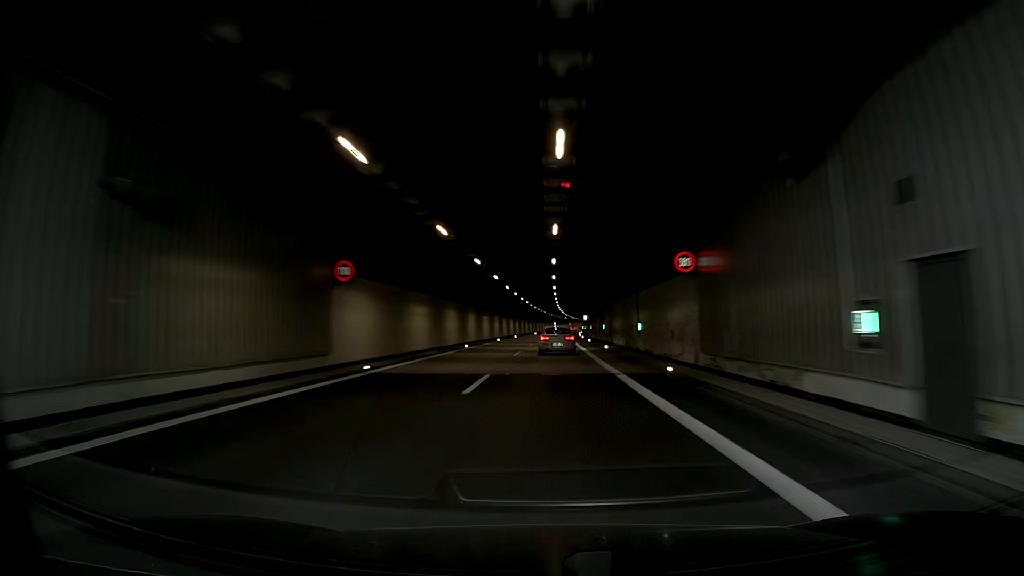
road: motorway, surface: asphalt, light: Day
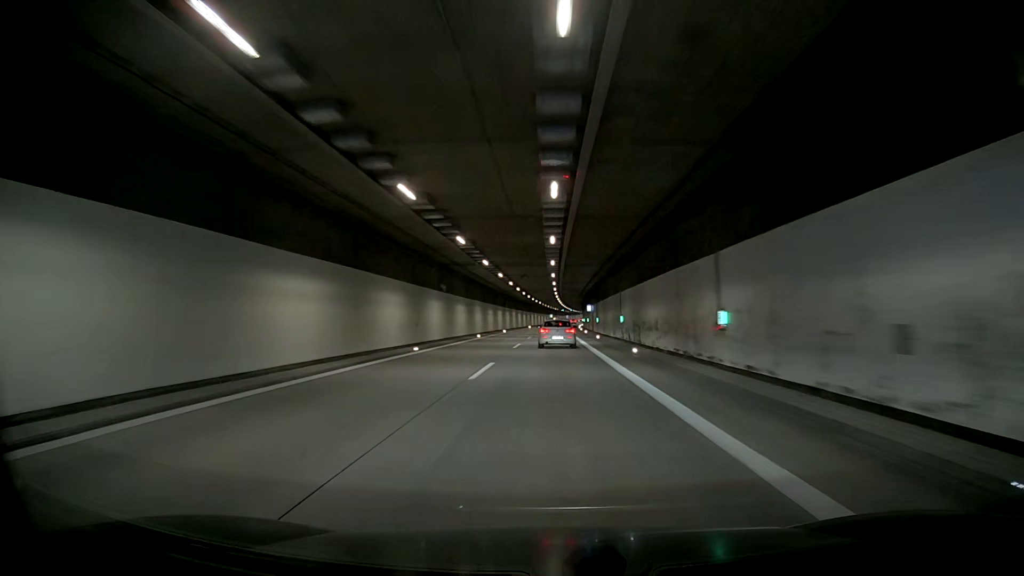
(+0.1, +16.8) m; +1°
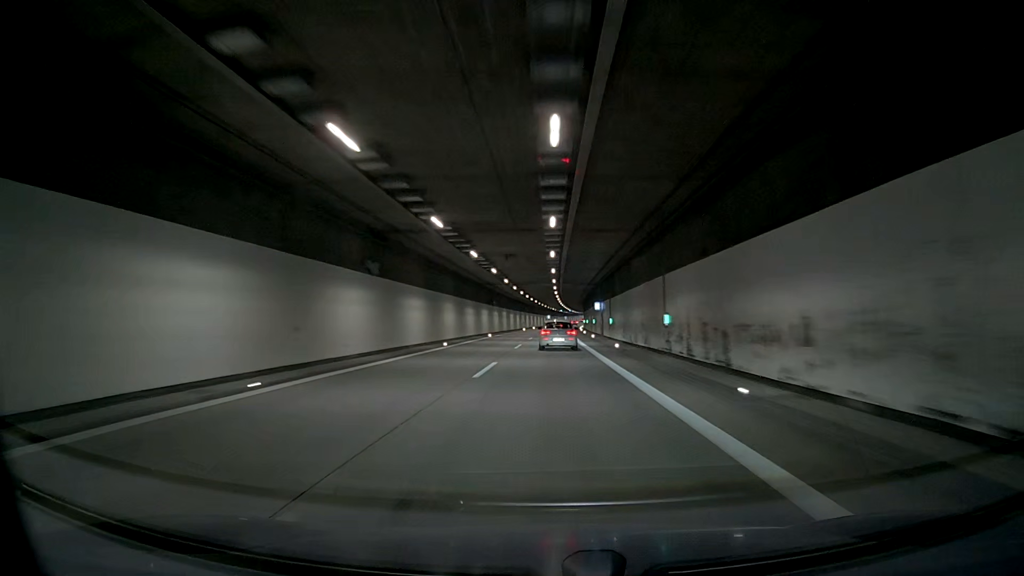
(+0.1, +16.7) m; 0°
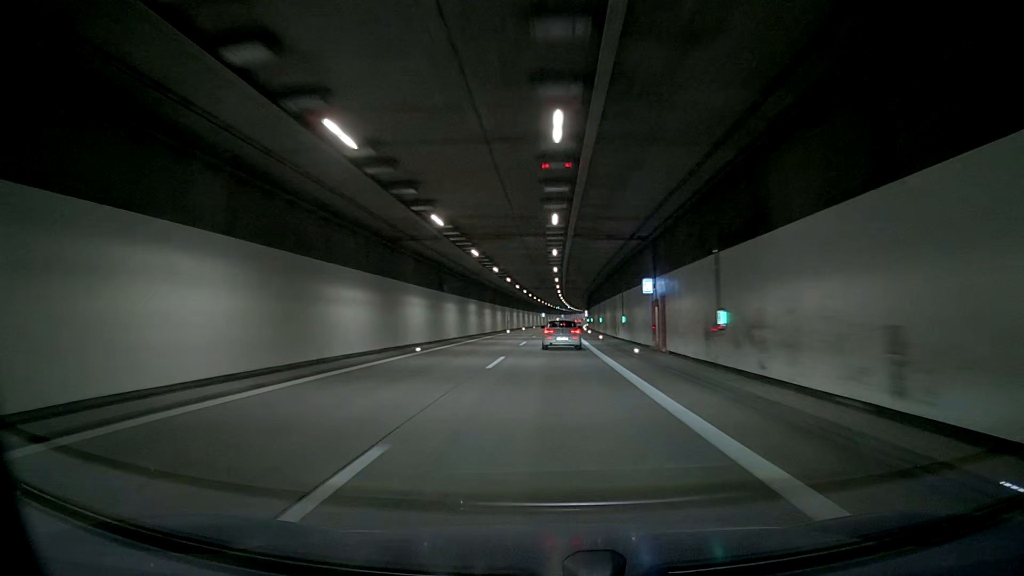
(+0.2, +33.2) m; +1°
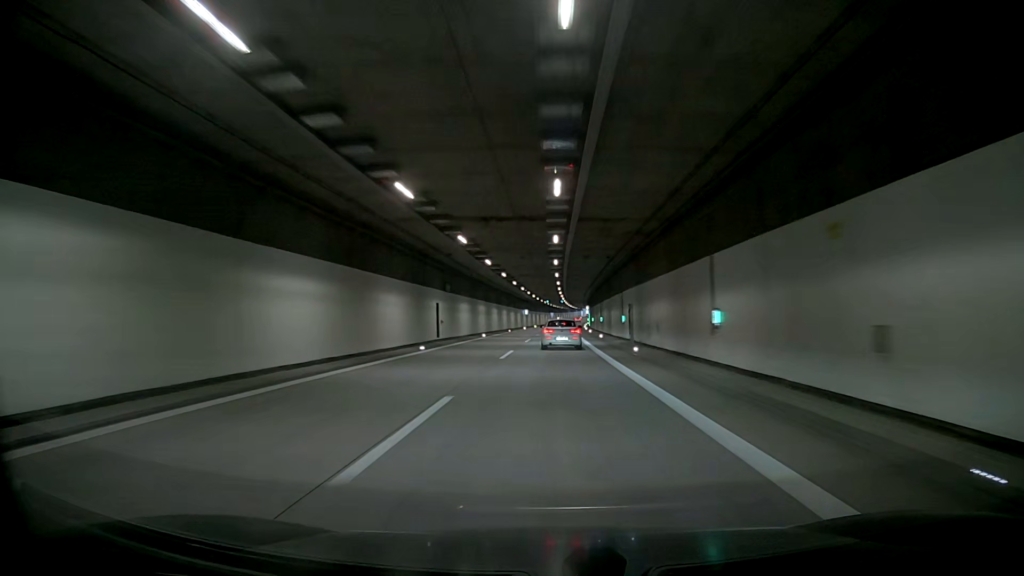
(+0.6, +49.4) m; +1°
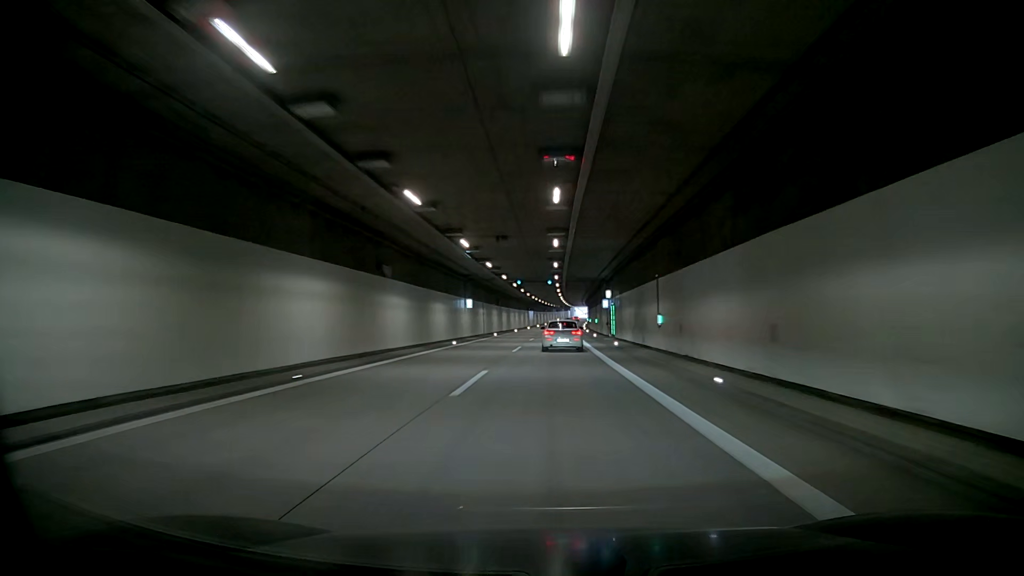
(-0.7, +65.3) m; -1°
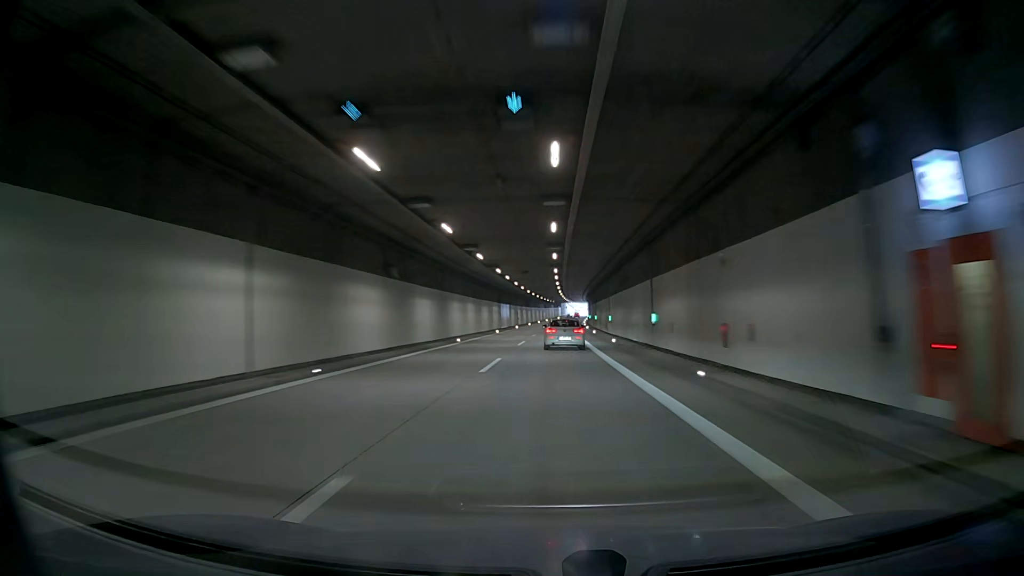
(0.0, +48.6) m; 0°
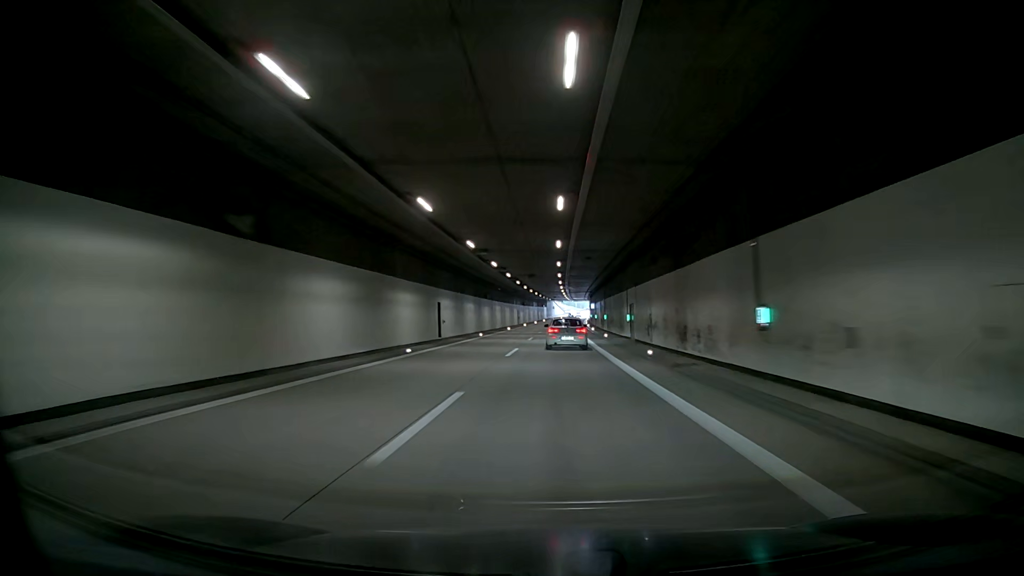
(0.0, +65.1) m; 0°
(0, +10) (0, +20) (0, +30) (0, +40) (0, +50) (0, +60) (0, +70) (0, +80) (0, +90) (0, +100) m
